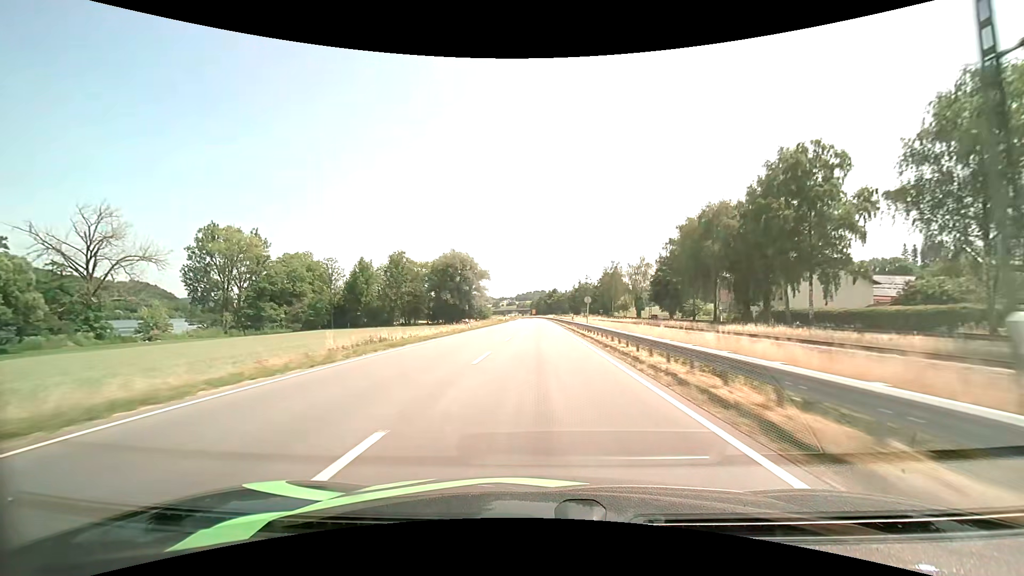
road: primary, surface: asphalt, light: Day
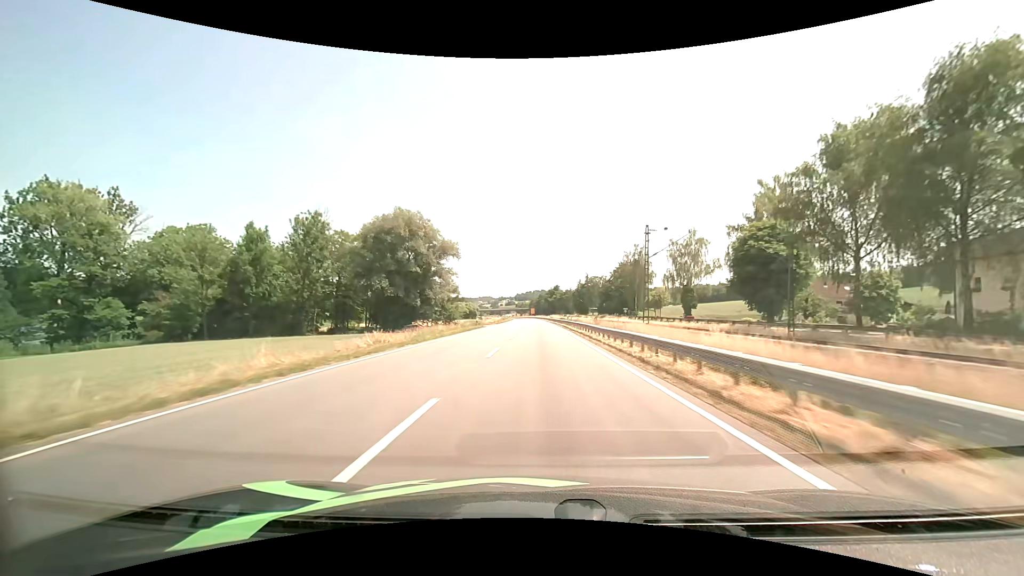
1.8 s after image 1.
(-0.1, +46.2) m; 0°
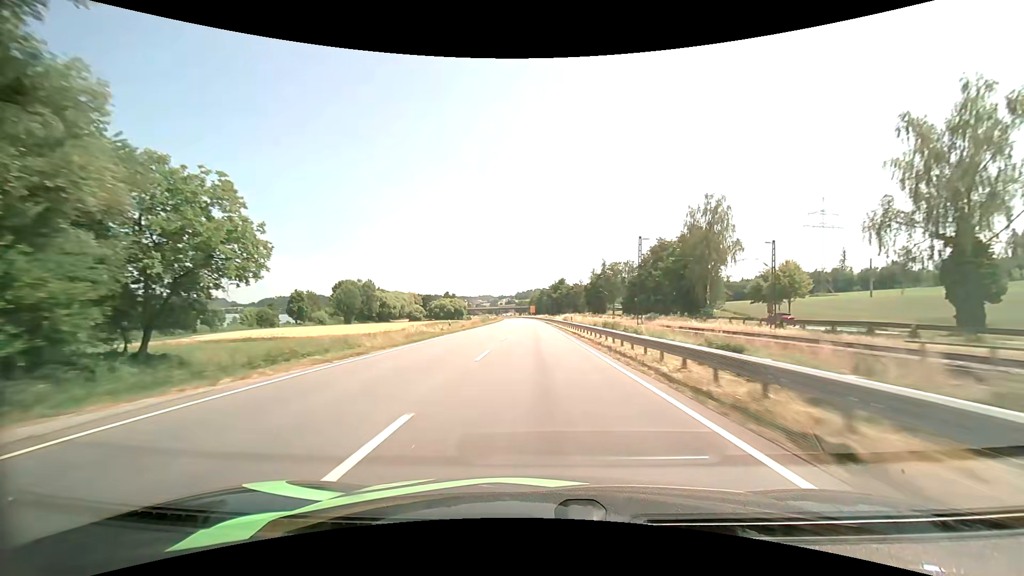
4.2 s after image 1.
(-0.1, +61.5) m; 0°
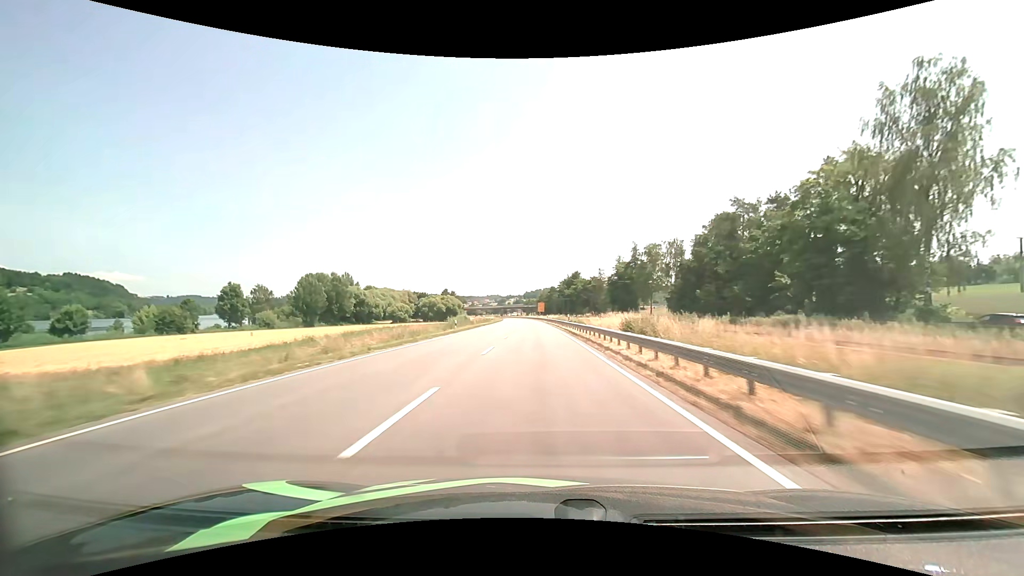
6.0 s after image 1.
(-0.4, +46.1) m; -1°
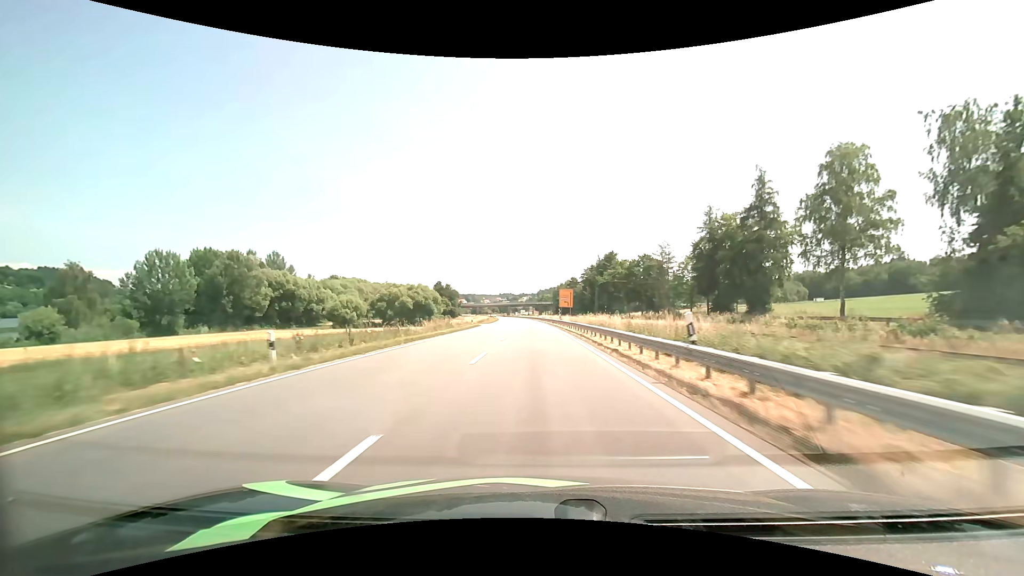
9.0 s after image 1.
(-1.3, +75.9) m; -2°
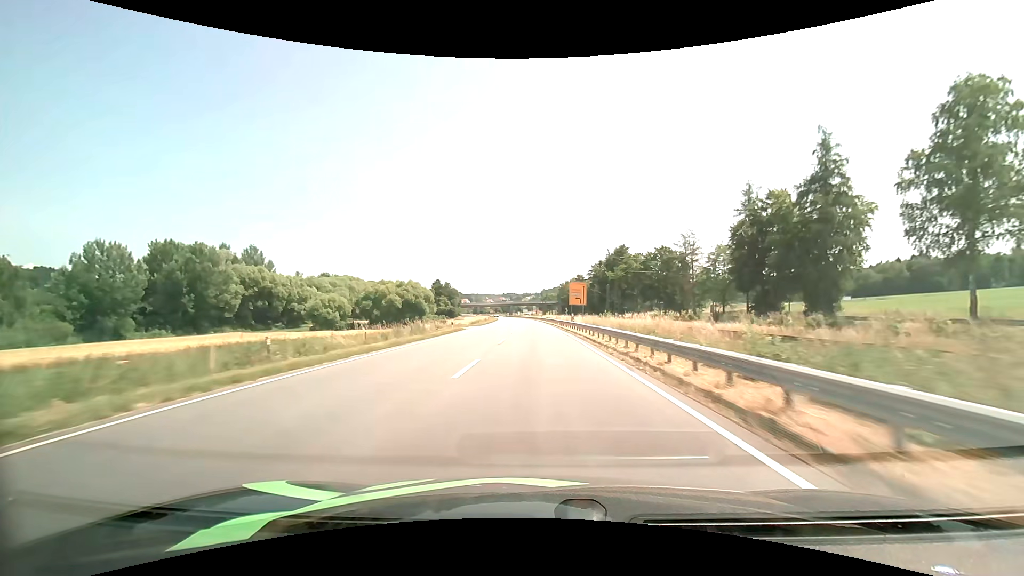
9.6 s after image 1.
(-0.1, +15.0) m; 0°
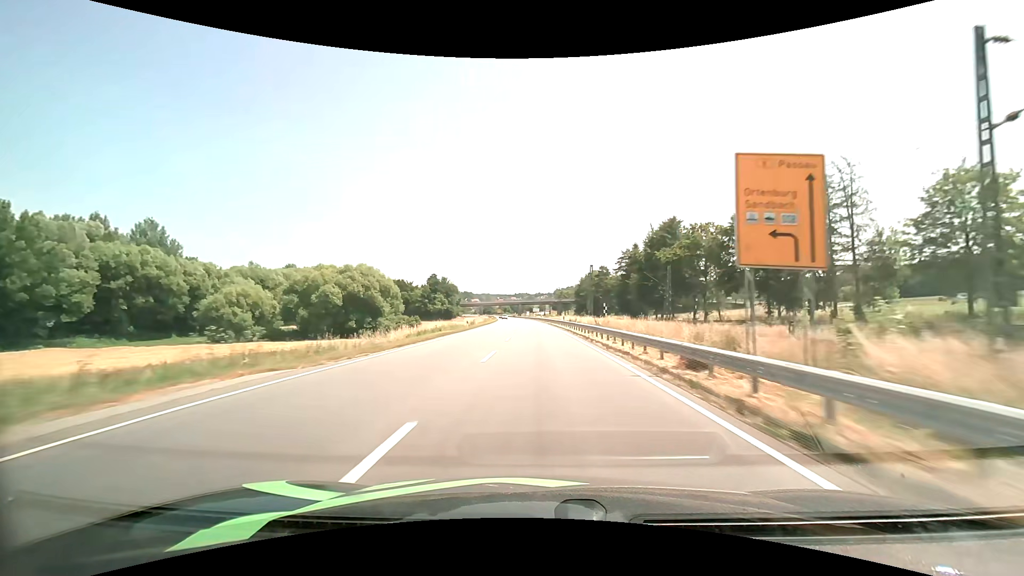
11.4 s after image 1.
(-0.6, +44.7) m; -1°
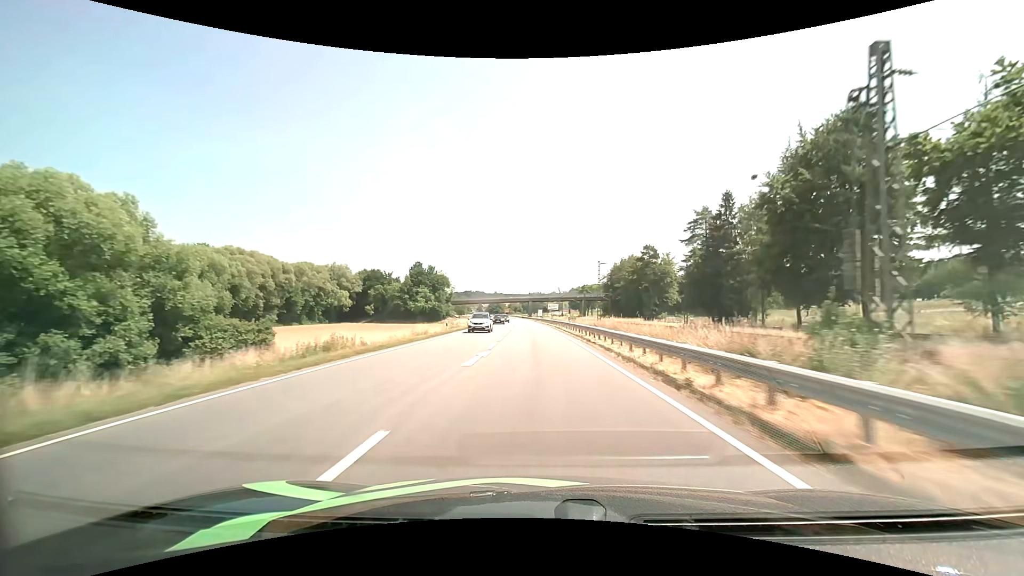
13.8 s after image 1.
(-0.7, +59.1) m; -2°
(0, +10) (0, +20) (0, +30) (-1, +40) (-1, +50) (-1, +60) (-2, +70) (-2, +80) (-3, +90) (-3, +100) m
